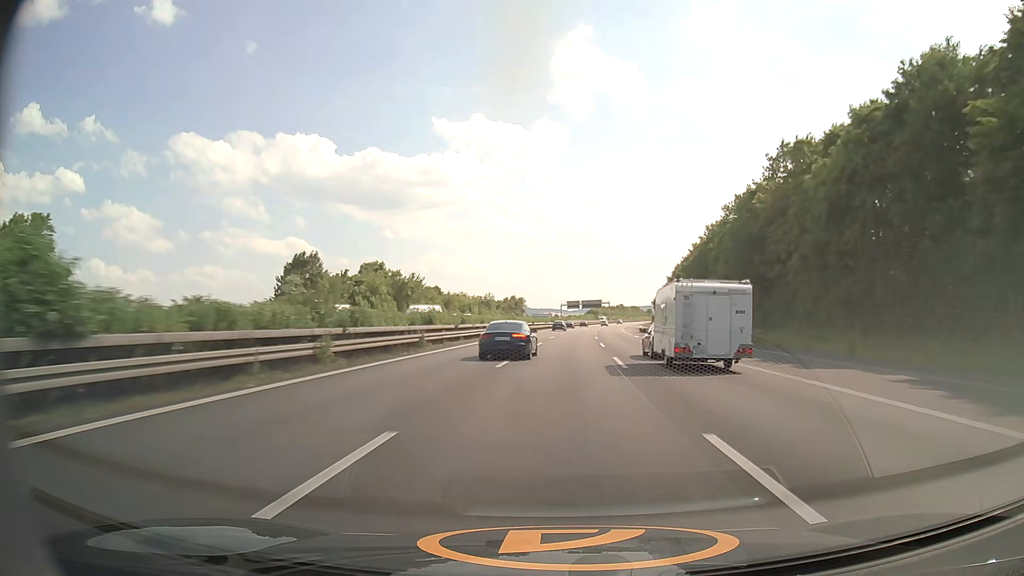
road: motorway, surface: asphalt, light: Day
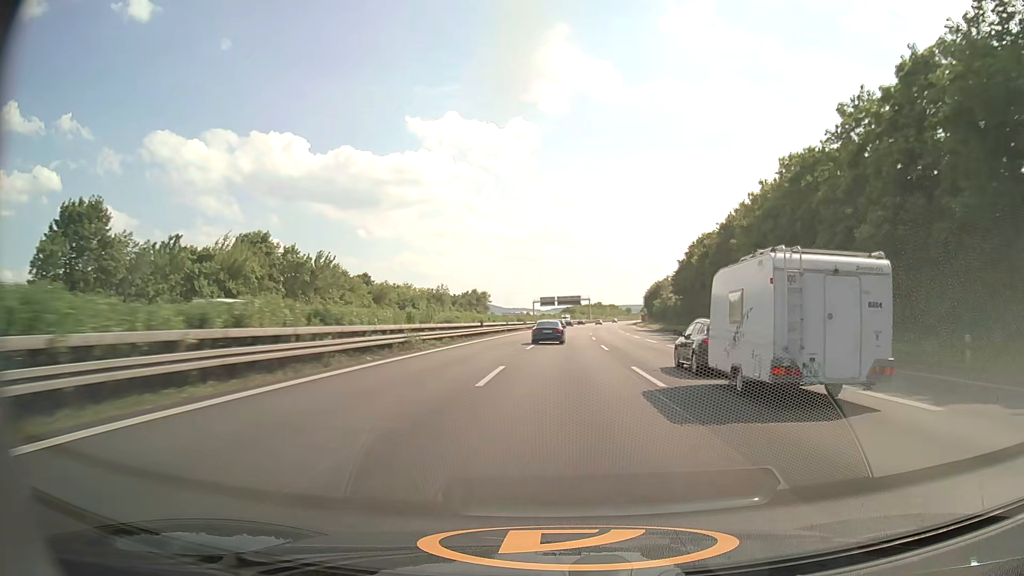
(+0.8, +41.3) m; +2°
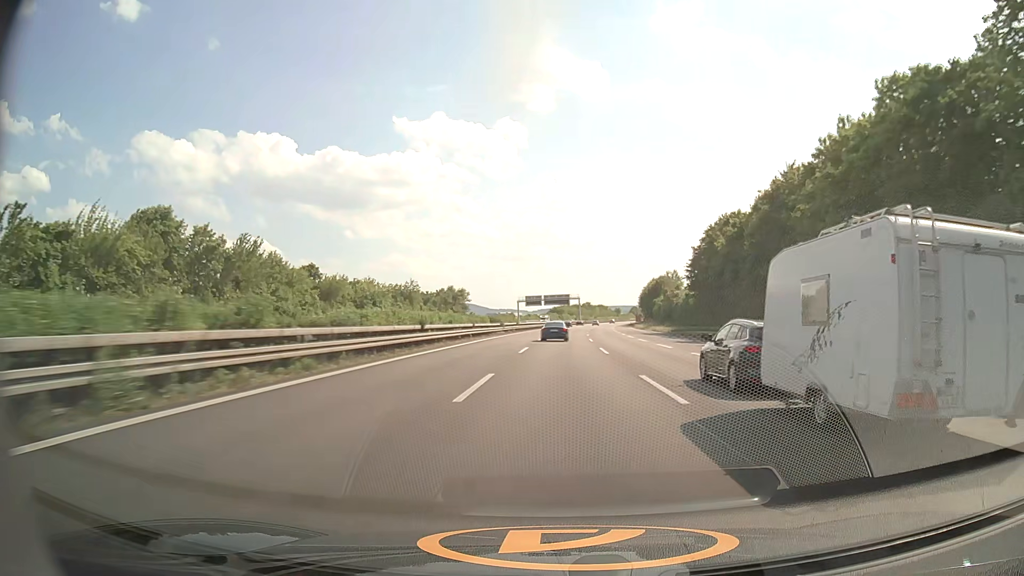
(+0.3, +20.7) m; +1°
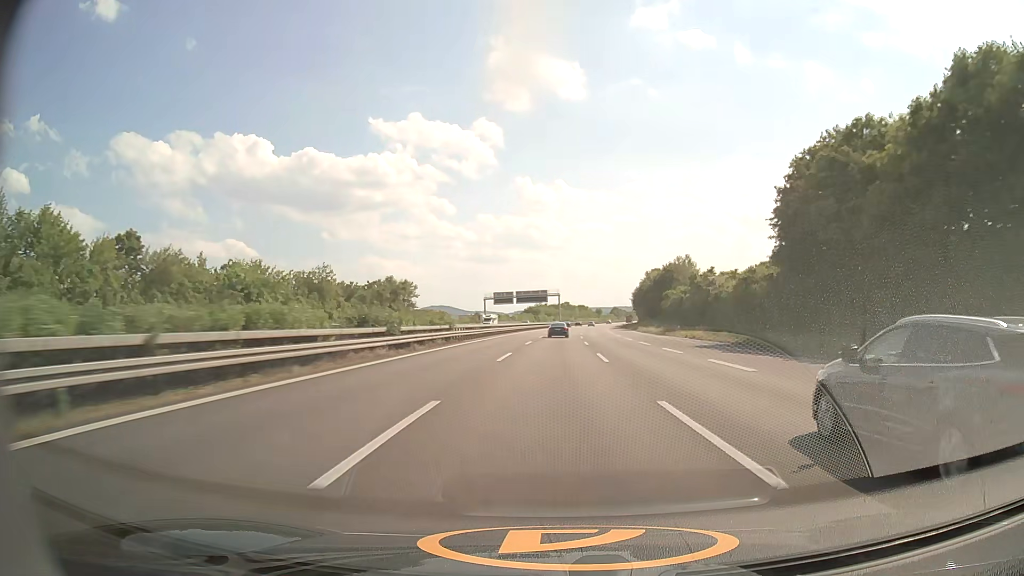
(+0.8, +41.5) m; +2°
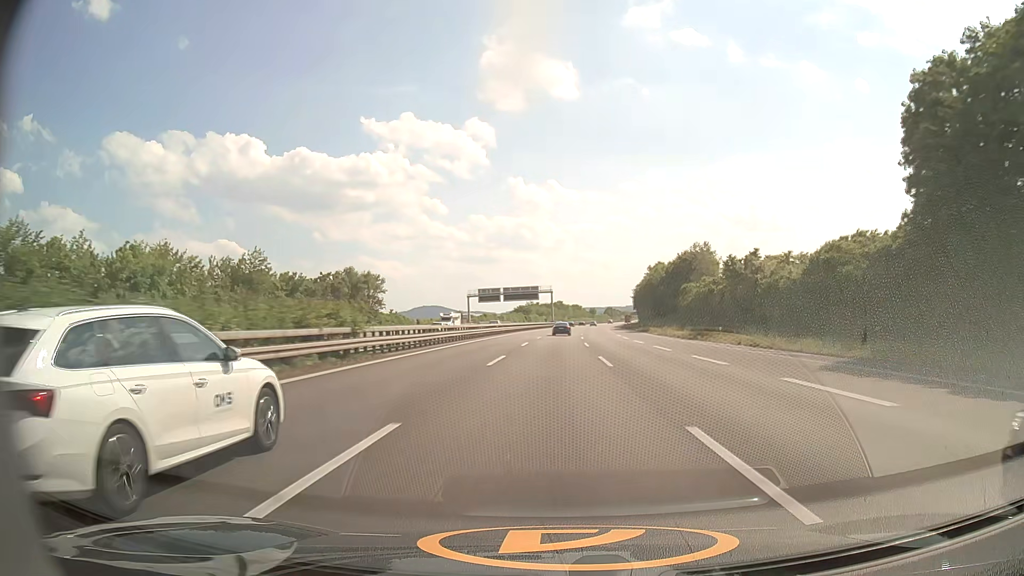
(+0.1, +20.8) m; +1°
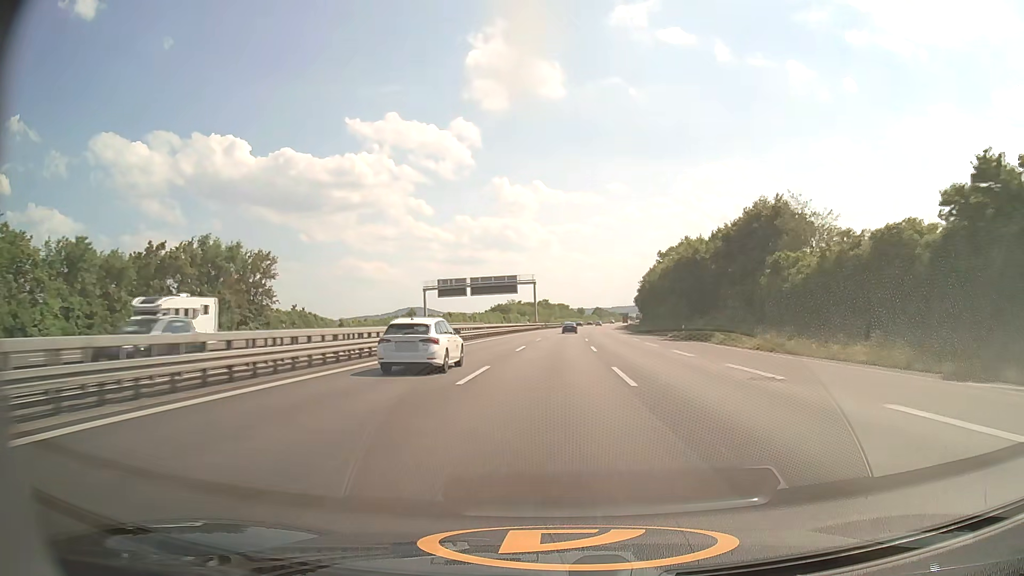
(+0.5, +41.8) m; +1°
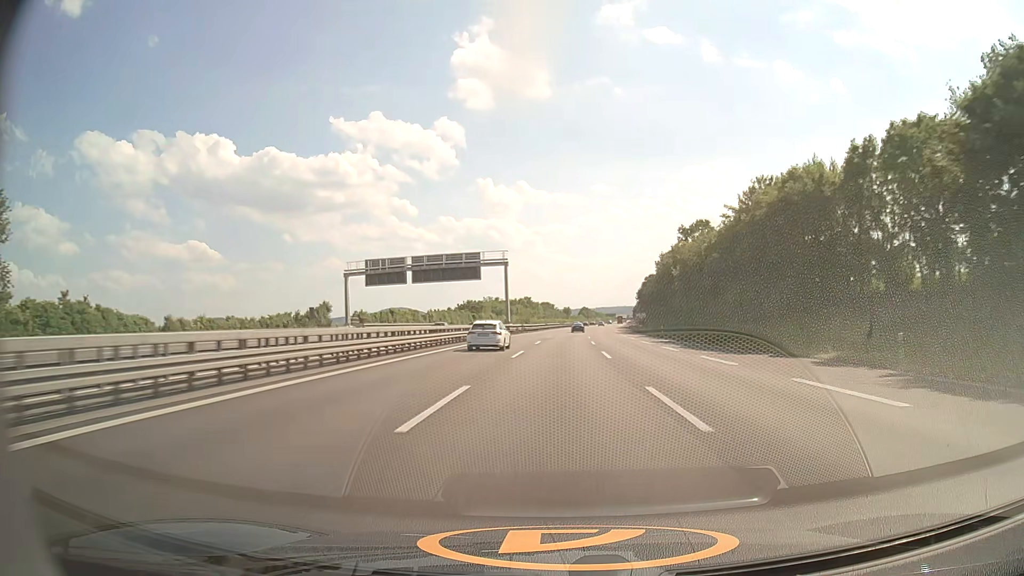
(+0.5, +42.0) m; +1°
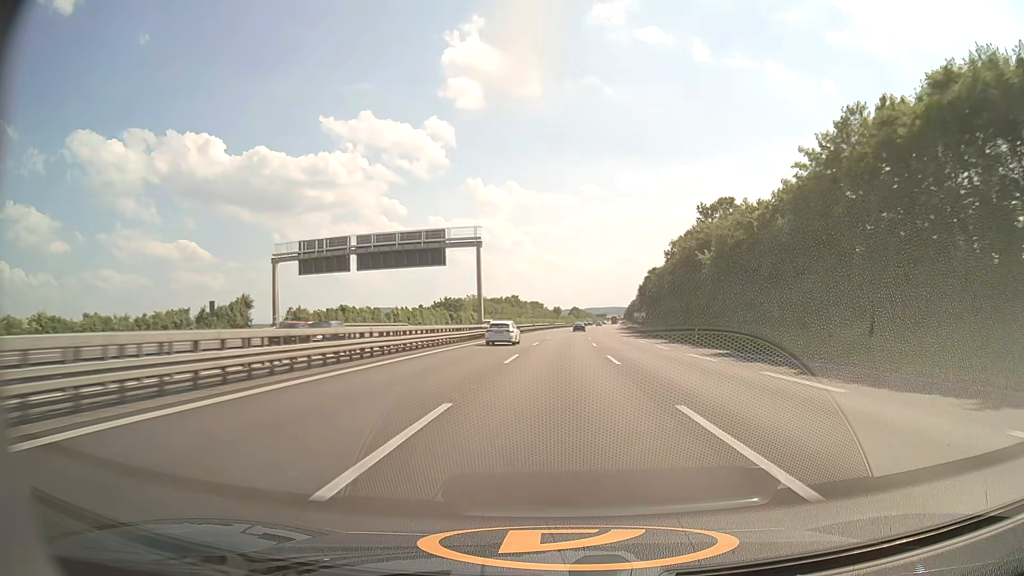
(+0.1, +21.1) m; +1°
(0, +10) (0, +20) (0, +30) (+1, +40) (+1, +50) (+2, +60) (+3, +70) (+4, +80) (+4, +90) (+5, +100) m
